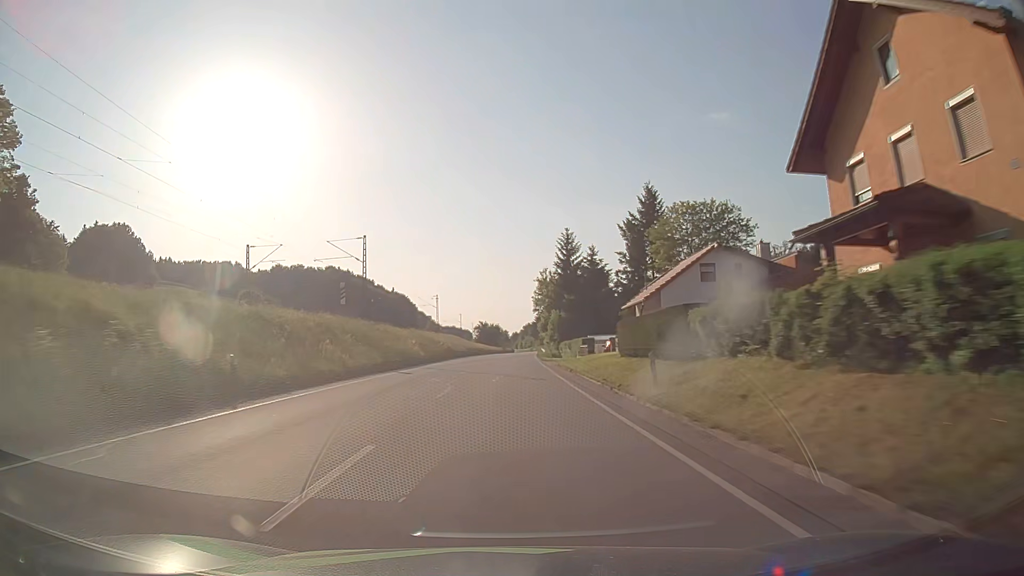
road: primary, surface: asphalt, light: Day
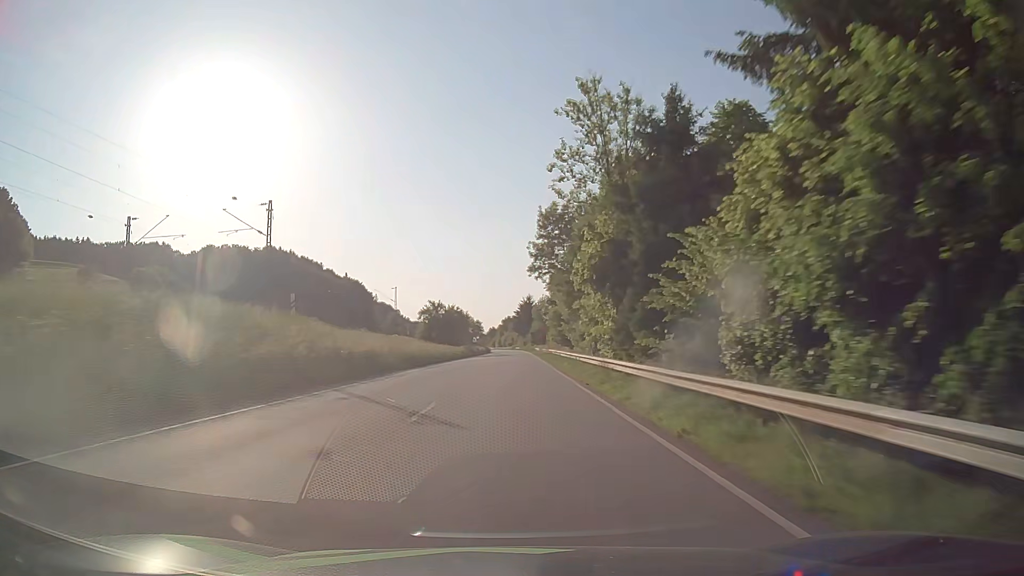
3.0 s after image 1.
(+1.3, +79.0) m; +2°
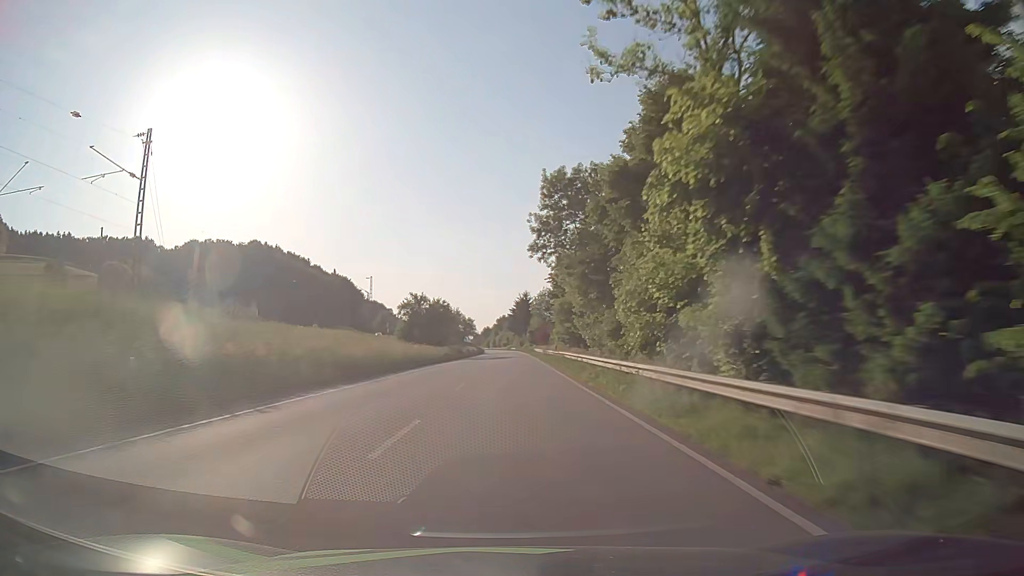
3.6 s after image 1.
(+0.1, +15.8) m; 0°
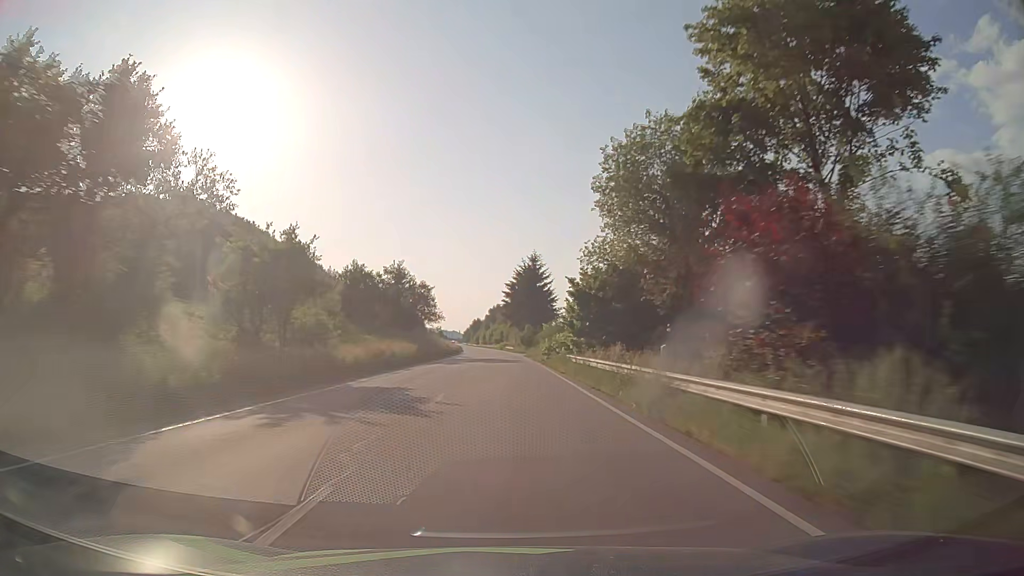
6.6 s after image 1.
(+0.5, +79.3) m; 0°
(0, +10) (0, +20) (0, +30) (0, +40) (0, +50) (0, +60) (-1, +70) (-1, +80) (-1, +90) (-1, +100) m
